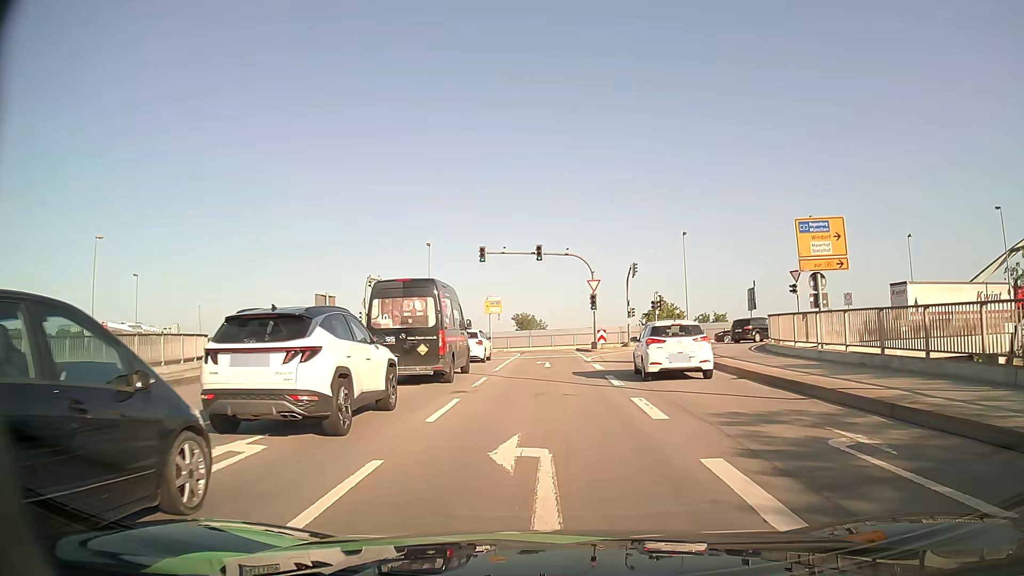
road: primary_link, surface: asphalt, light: Day
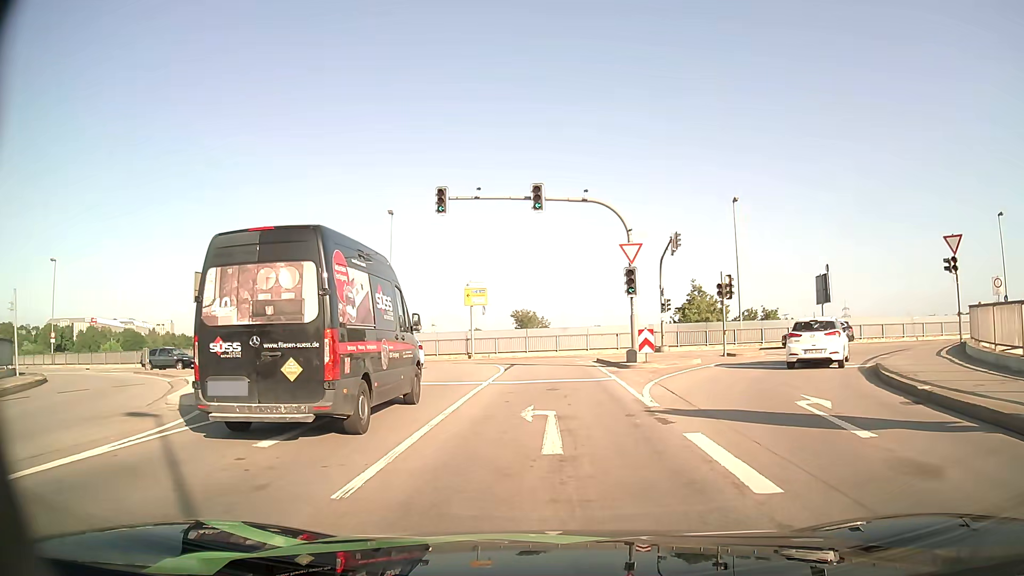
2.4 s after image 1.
(0.0, +16.5) m; 0°
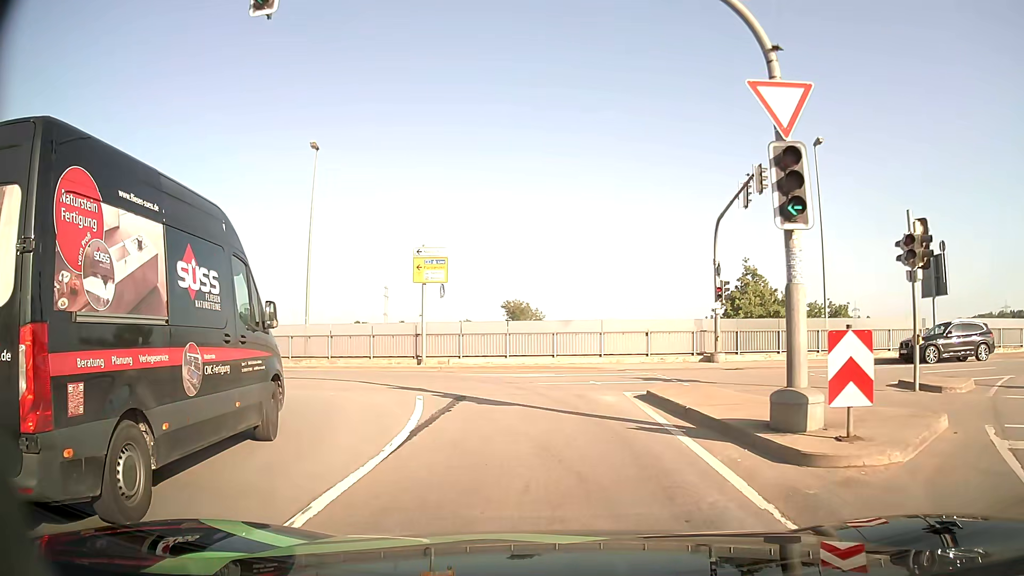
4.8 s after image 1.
(+0.1, +15.4) m; +1°
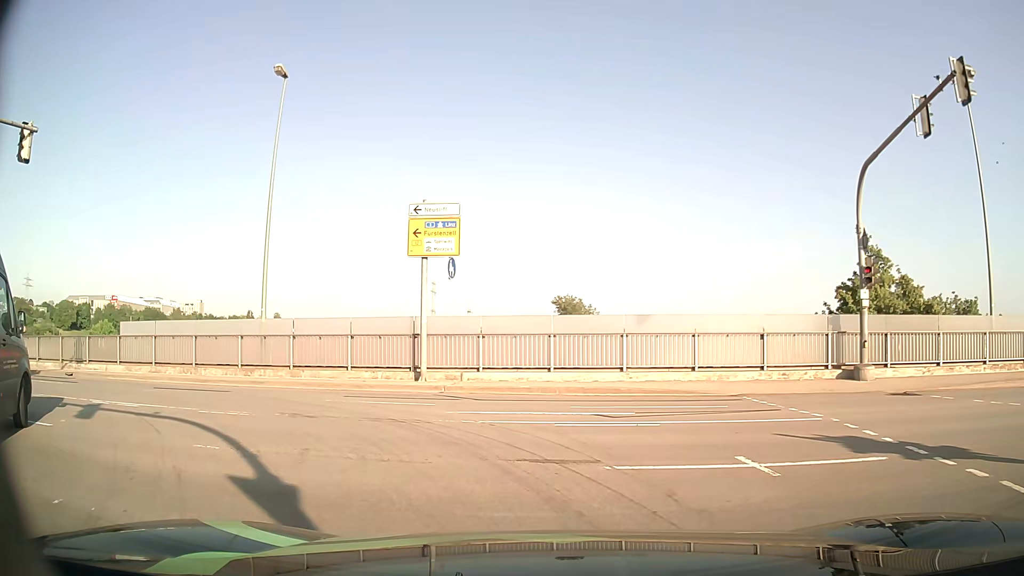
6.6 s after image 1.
(-0.2, +9.8) m; -3°
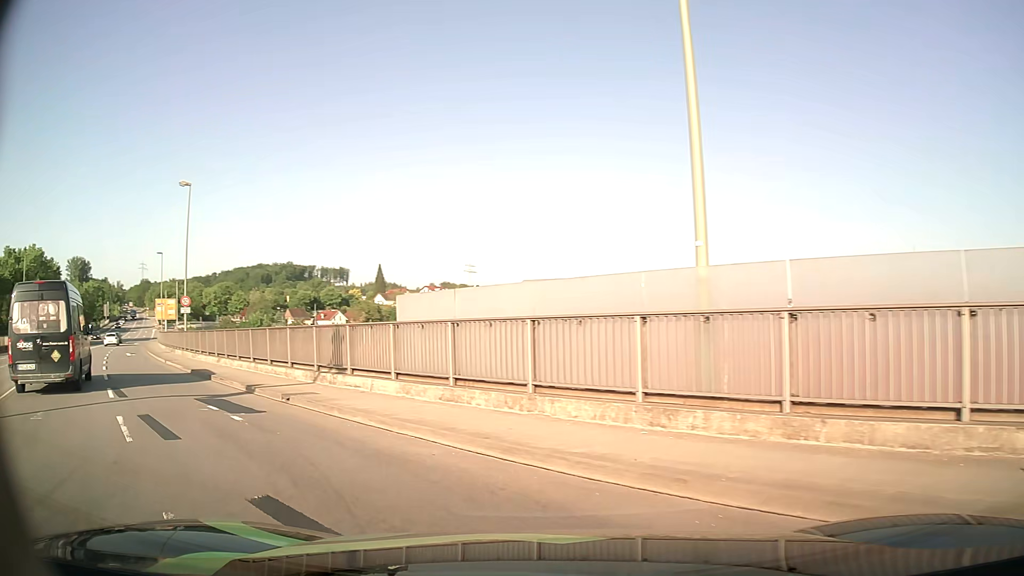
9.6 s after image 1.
(-4.1, +13.4) m; -40°
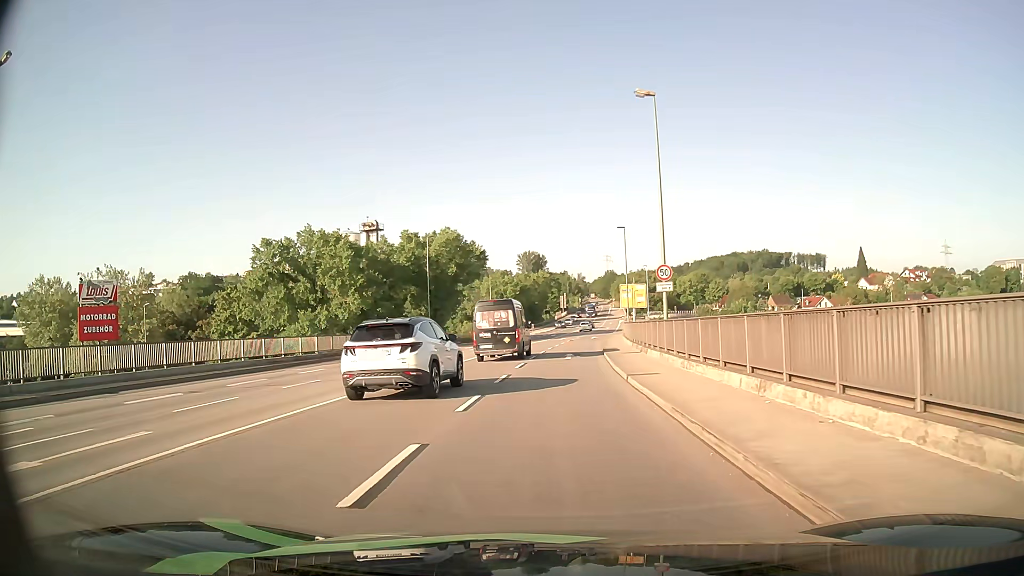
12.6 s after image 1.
(-7.7, +13.7) m; -43°
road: primary
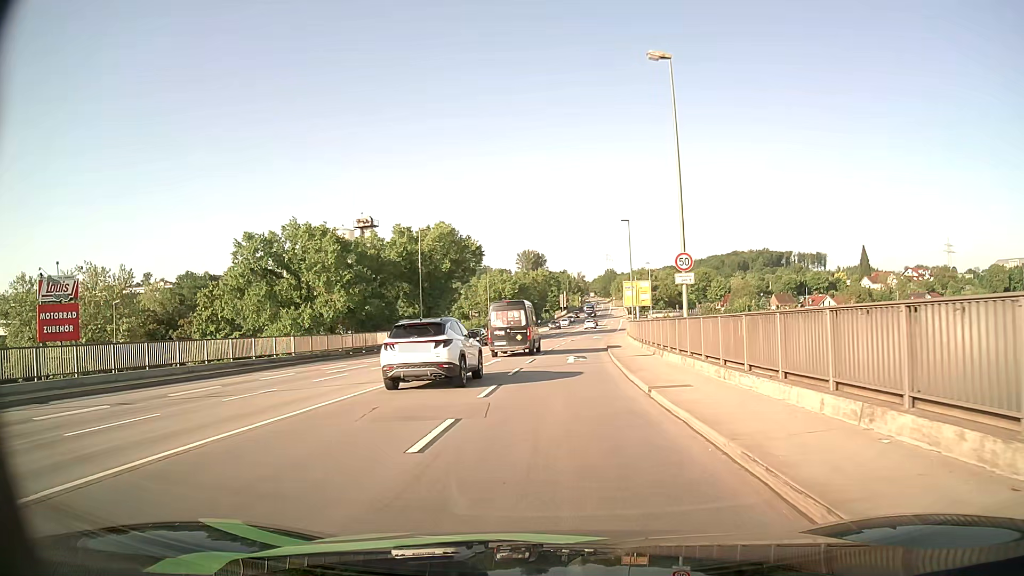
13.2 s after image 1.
(0.0, +3.9) m; 0°
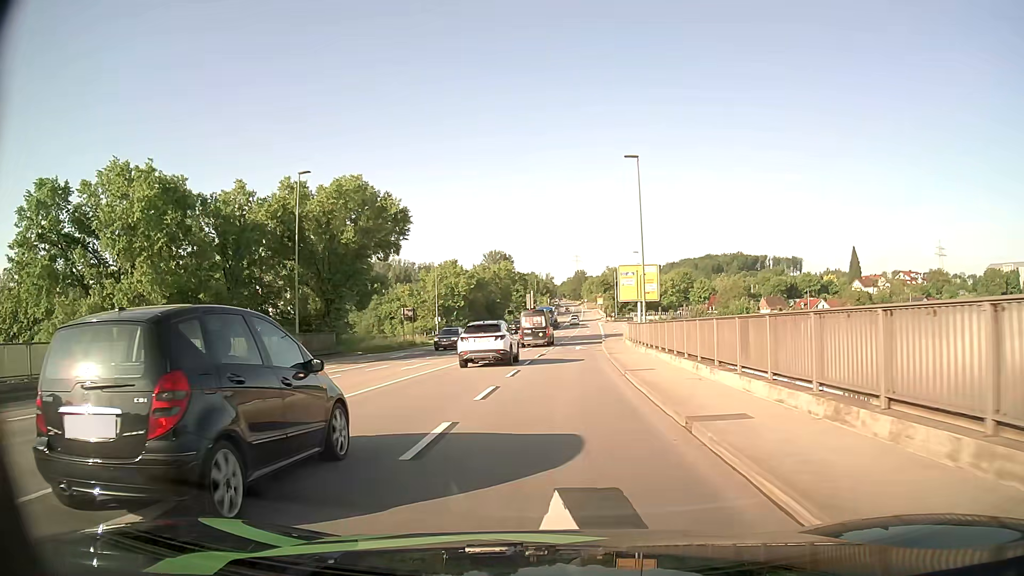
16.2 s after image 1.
(+0.6, +24.6) m; +3°
